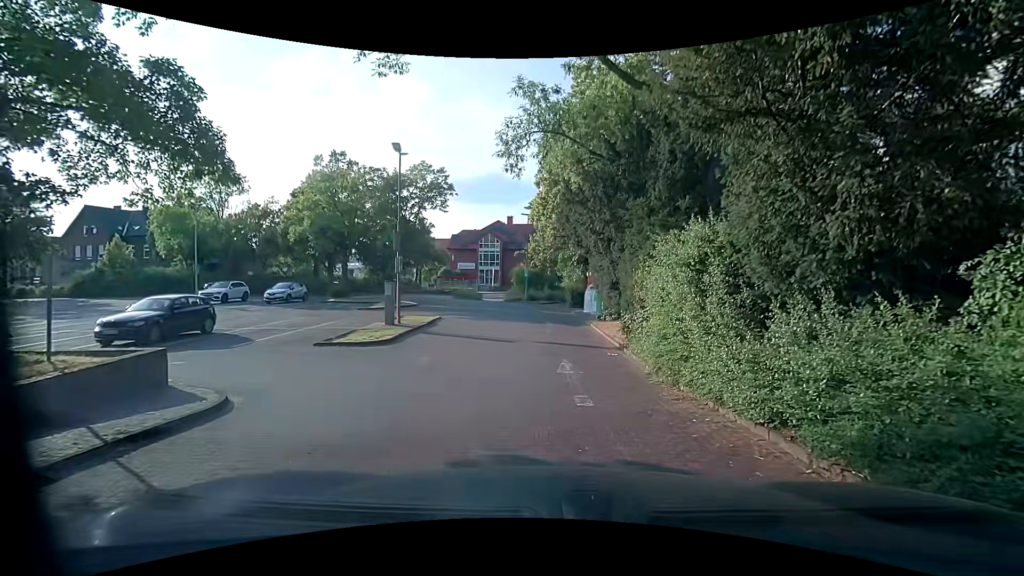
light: Day
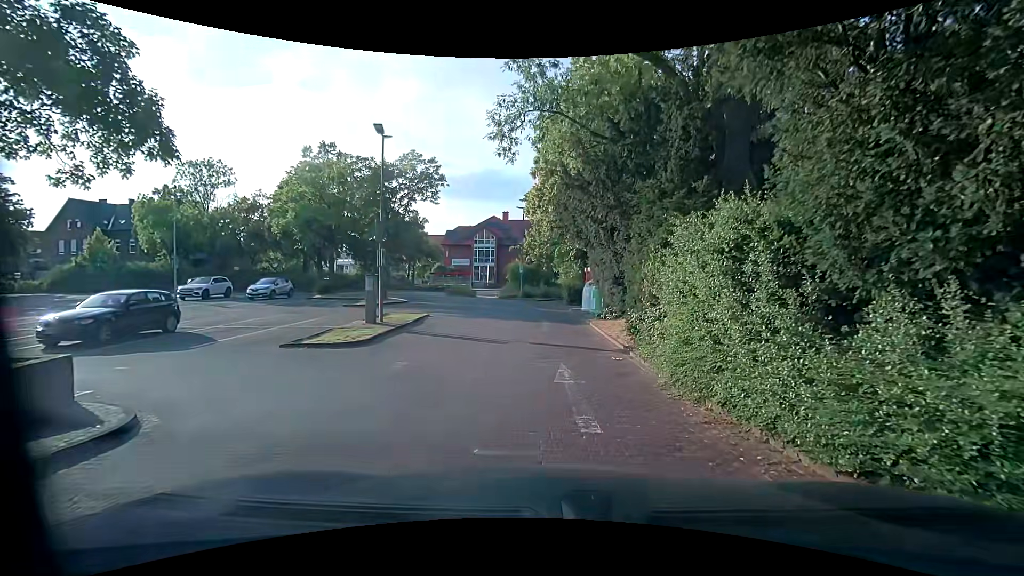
(0.0, +1.6) m; +1°
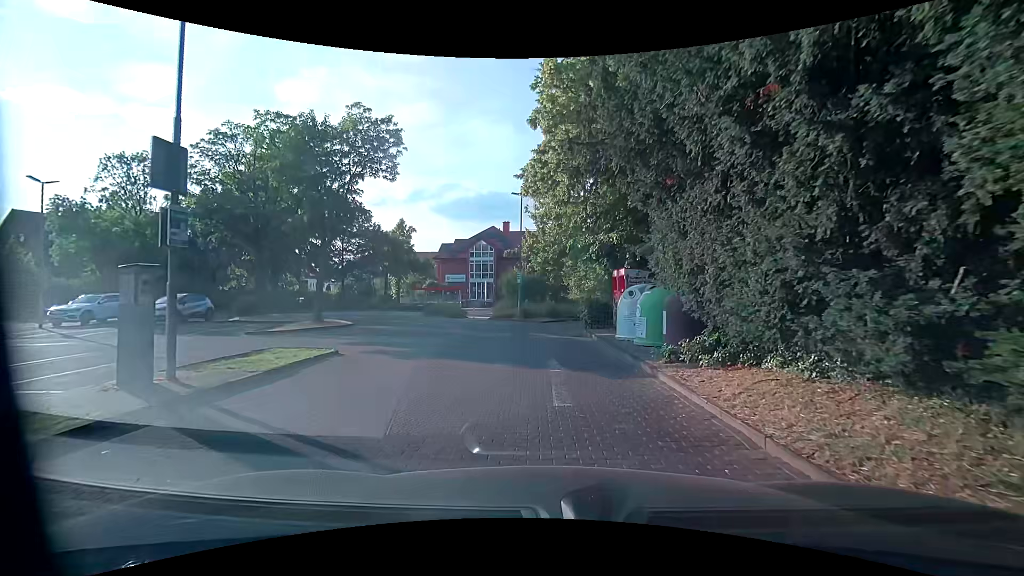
(-0.1, +10.3) m; -1°
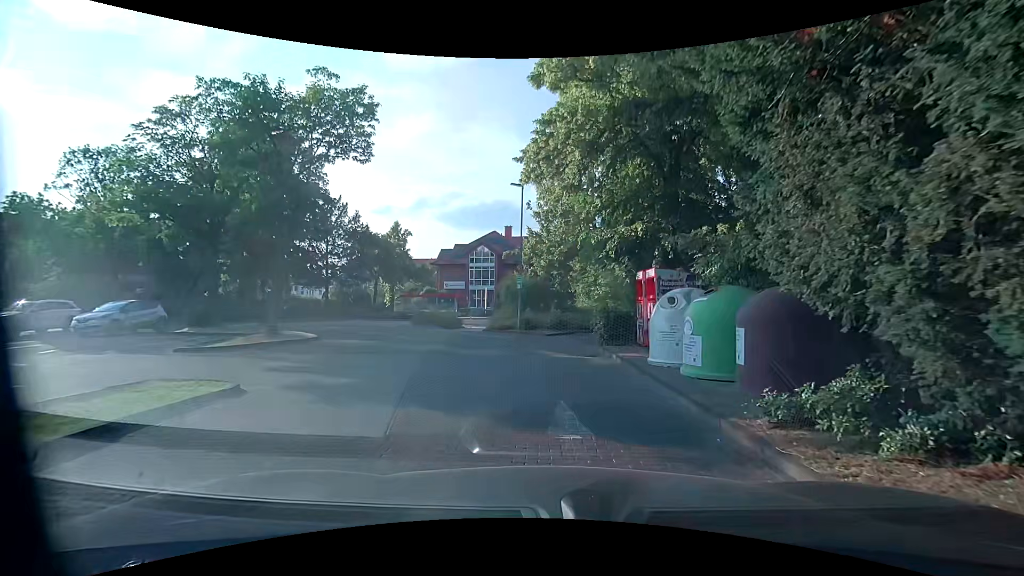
(0.0, +4.0) m; -1°
